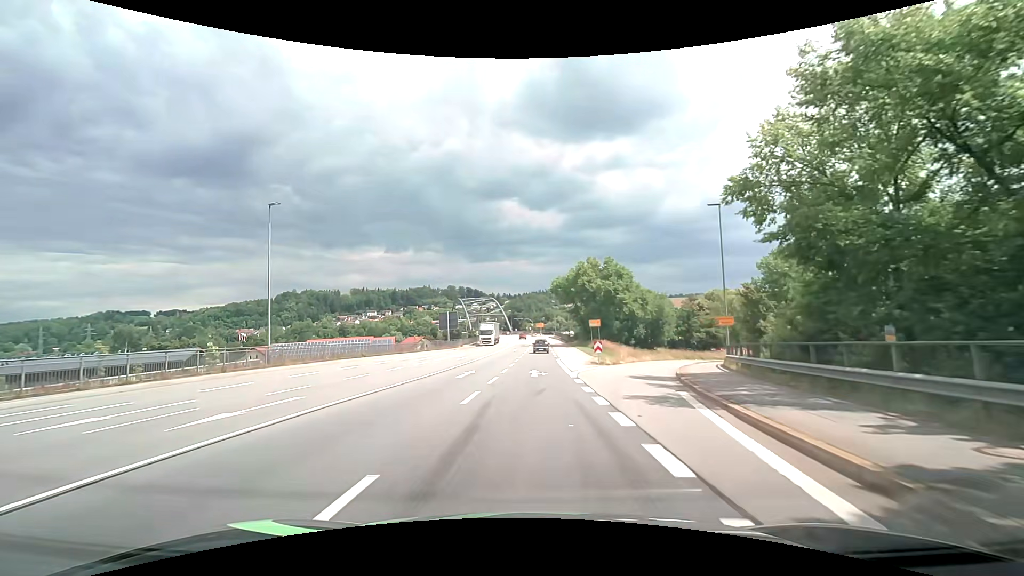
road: primary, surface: asphalt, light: Day
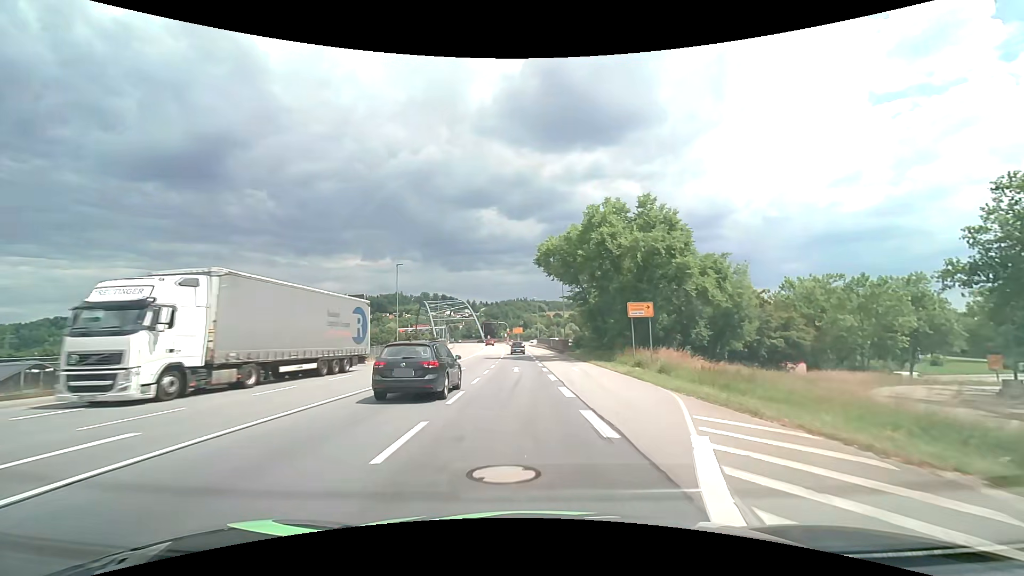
(+0.4, +35.3) m; +2°
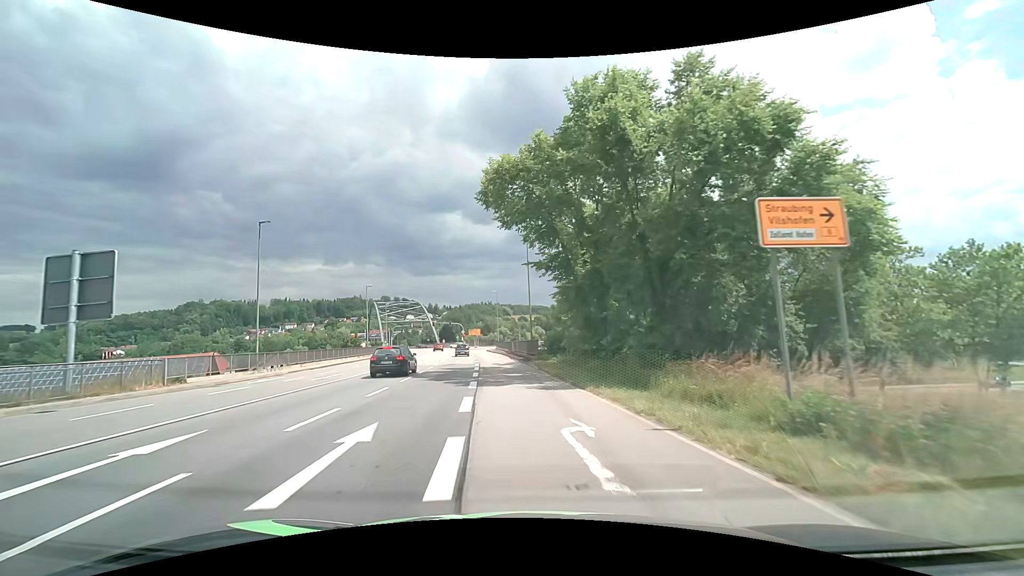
(+1.2, +20.8) m; +4°
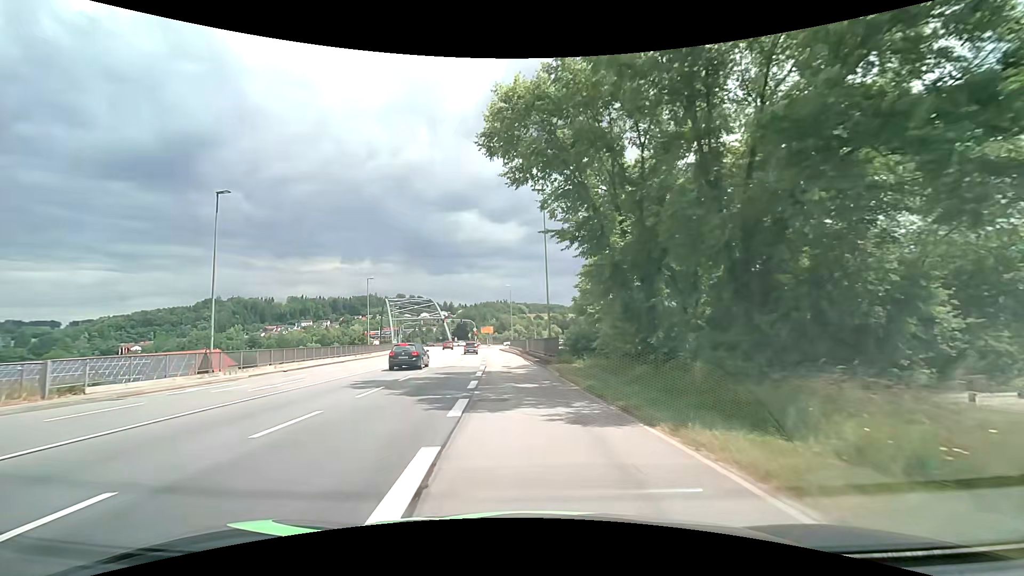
(-0.1, +6.8) m; -2°
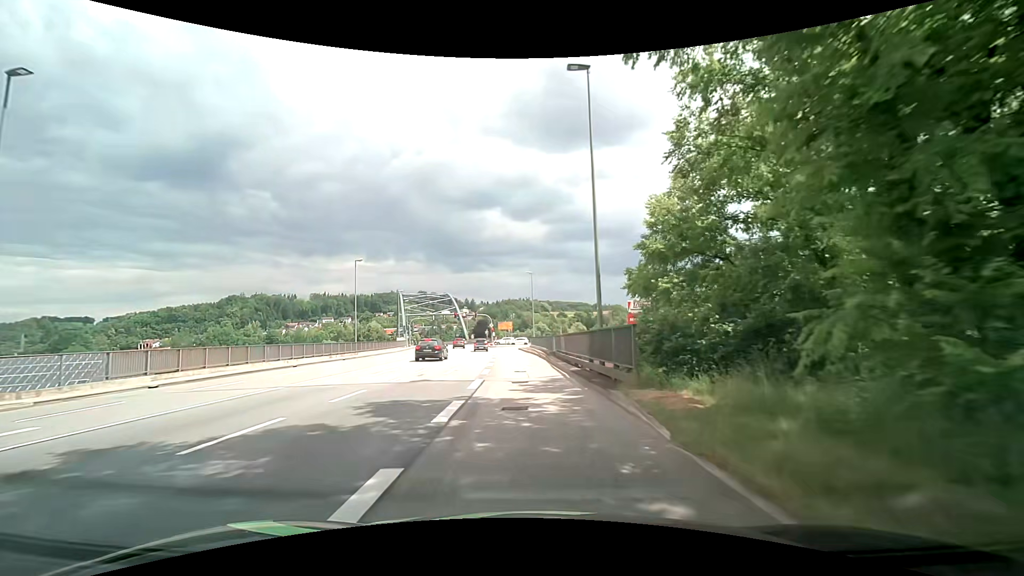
(-0.4, +13.4) m; -3°
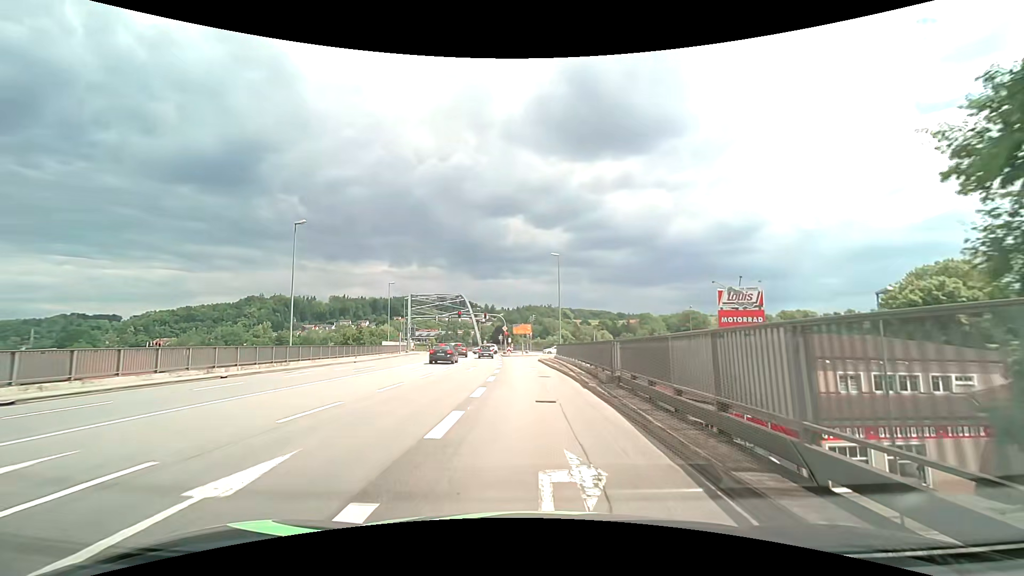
(-0.4, +18.8) m; -3°
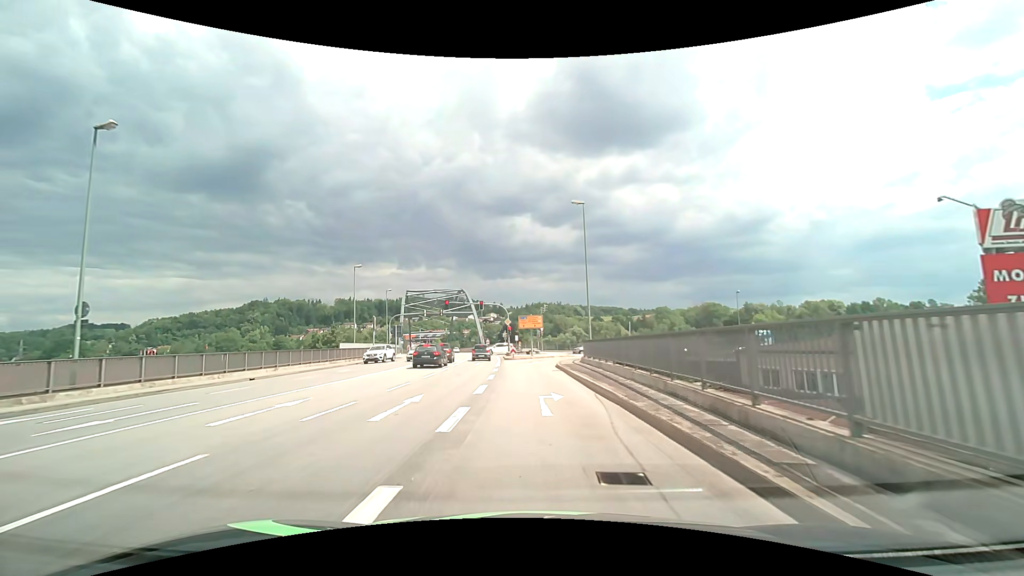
(-0.1, +17.3) m; -1°
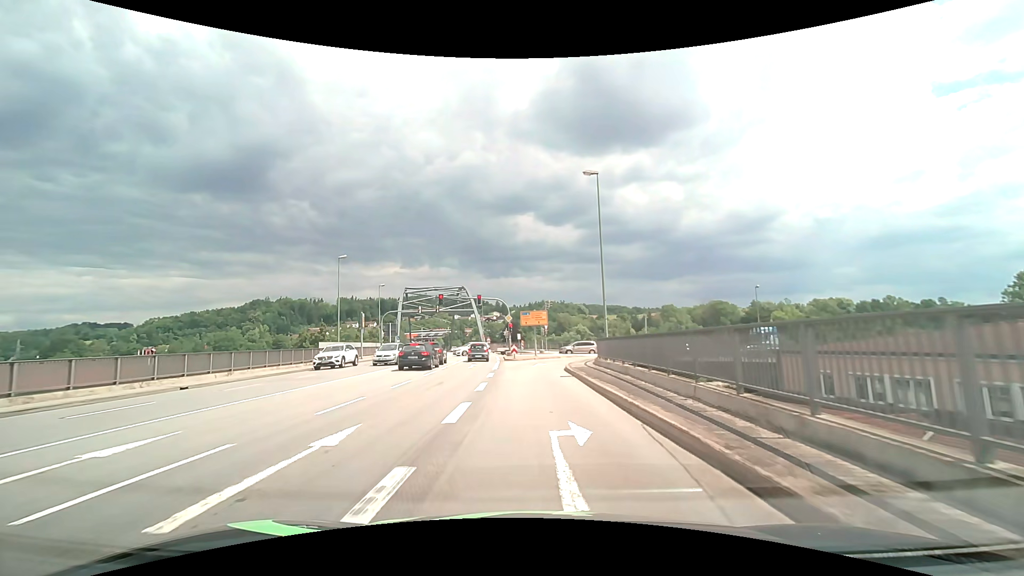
(0.0, +5.3) m; 0°
(0, +10) (0, +20) (0, +30) (+2, +40) (+7, +48) (+15, +54) (+24, +58) (+34, +61) (+44, +63) (+54, +64) m
